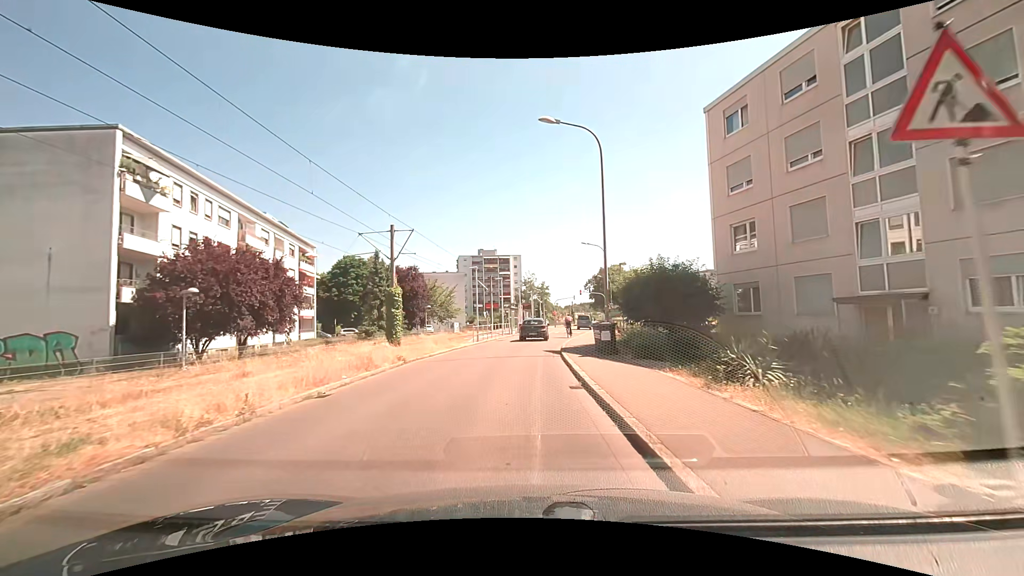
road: residential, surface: asphalt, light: Day
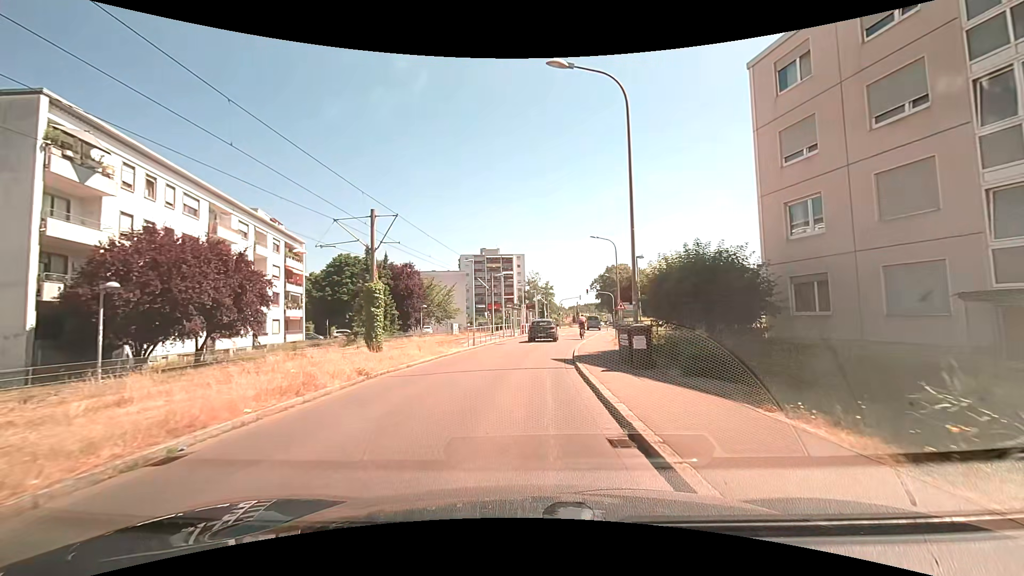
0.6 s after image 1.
(-0.1, +4.4) m; -1°
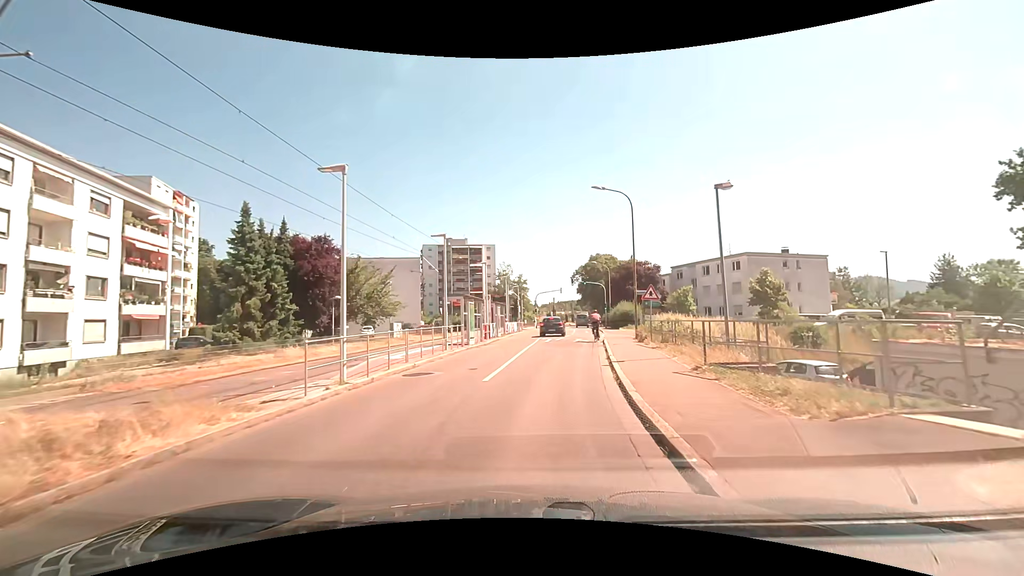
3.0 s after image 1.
(+0.4, +17.6) m; +3°
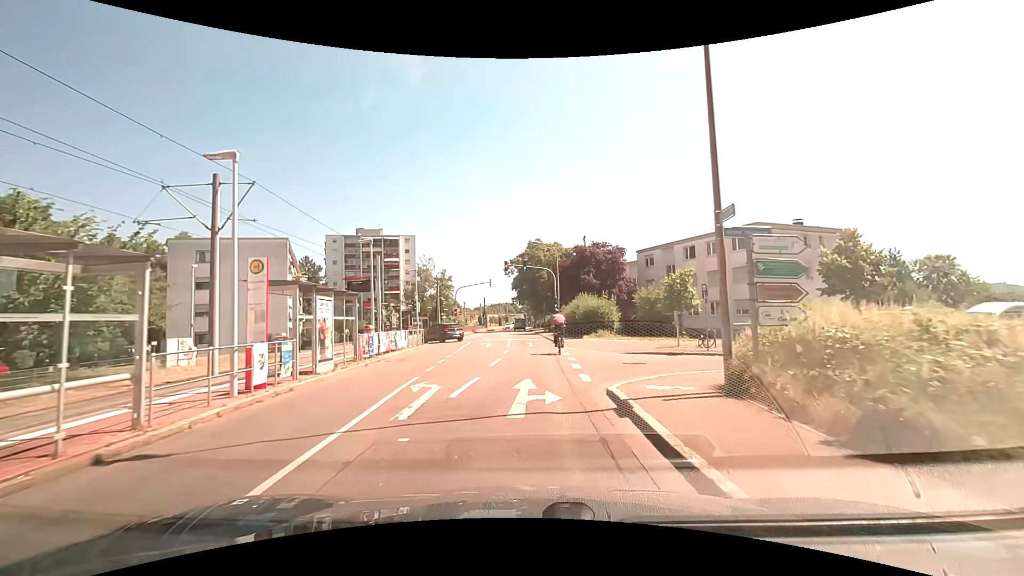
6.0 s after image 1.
(+1.9, +21.7) m; +8°
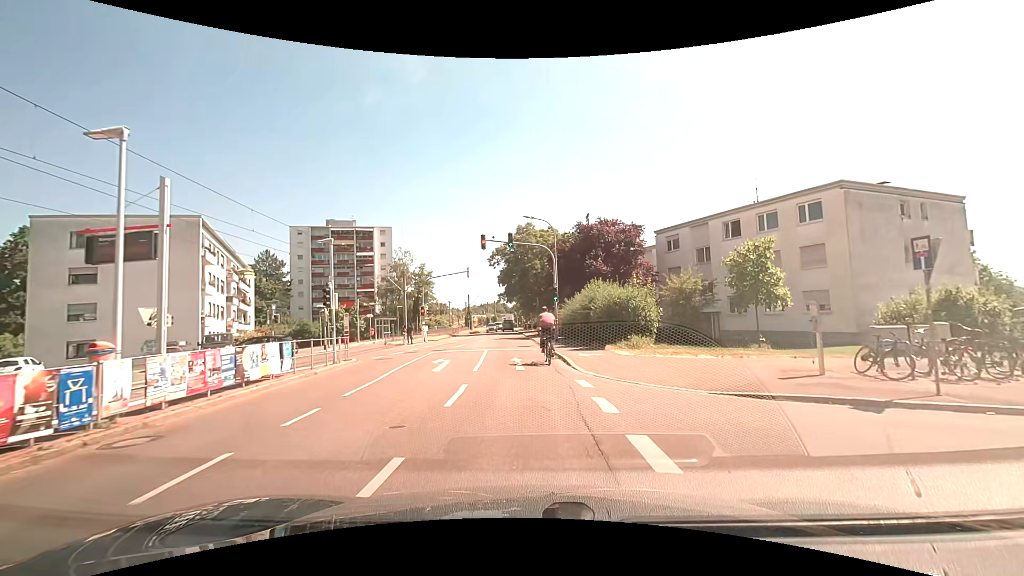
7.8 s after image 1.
(+0.2, +12.6) m; +1°
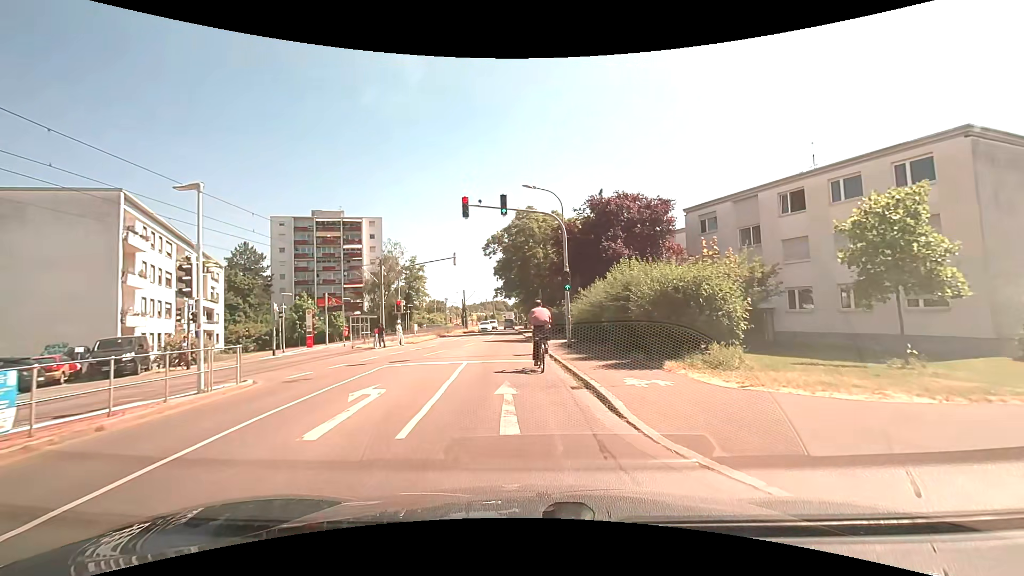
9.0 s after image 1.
(0.0, +8.2) m; 0°
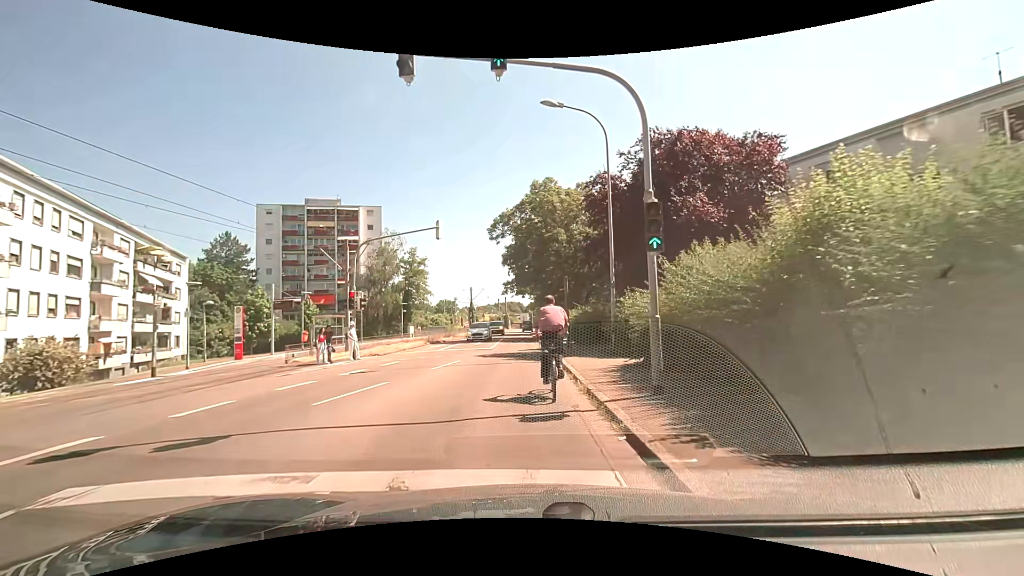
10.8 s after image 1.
(-0.1, +11.7) m; -2°
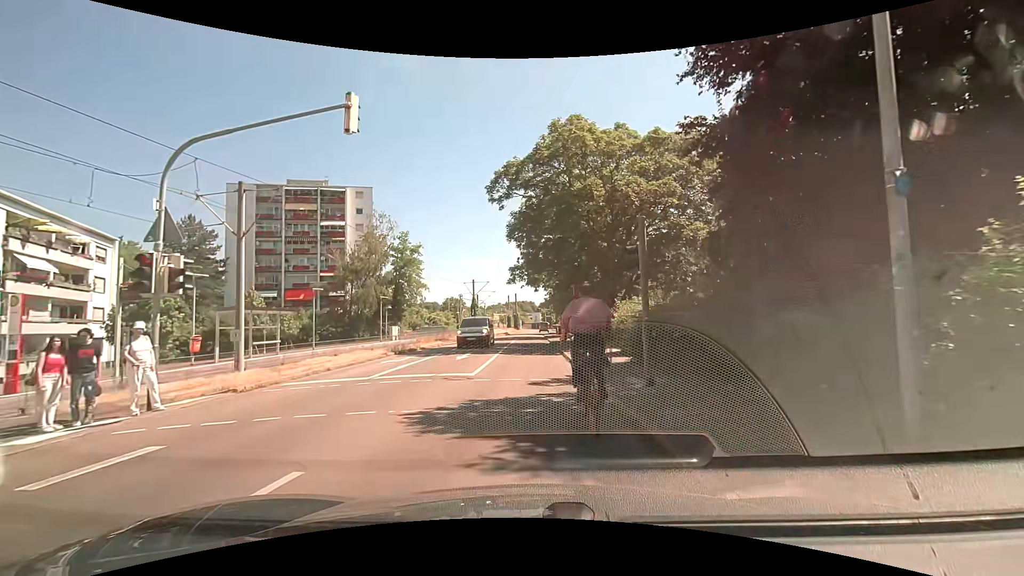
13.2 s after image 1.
(-0.2, +13.0) m; -1°
